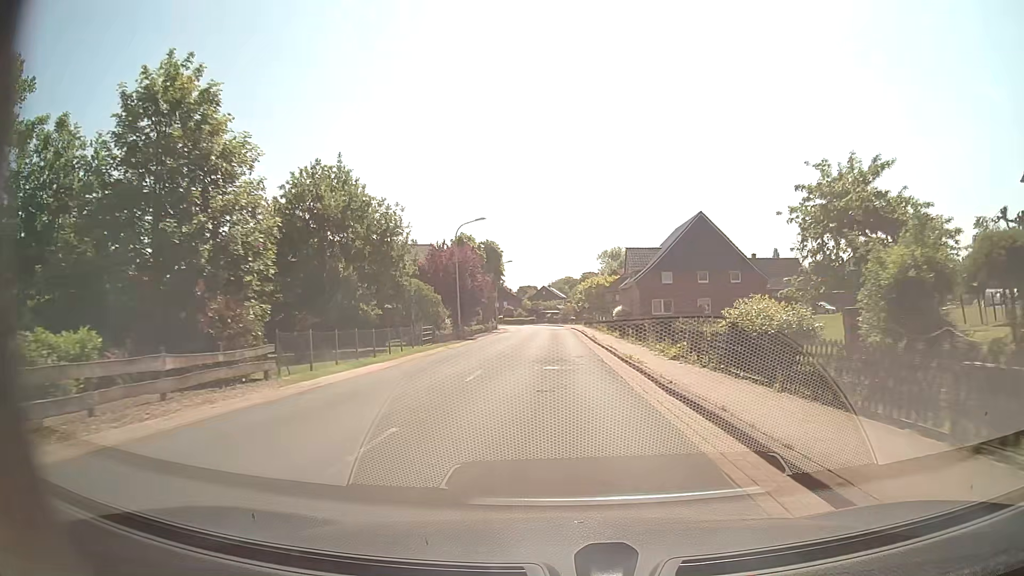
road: secondary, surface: asphalt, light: Day
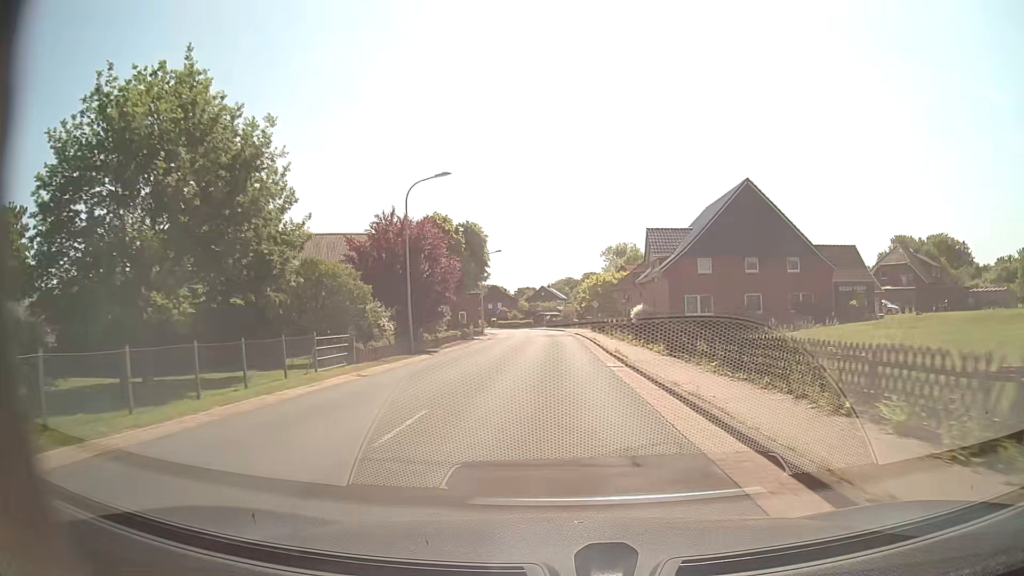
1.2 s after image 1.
(0.0, +16.2) m; 0°
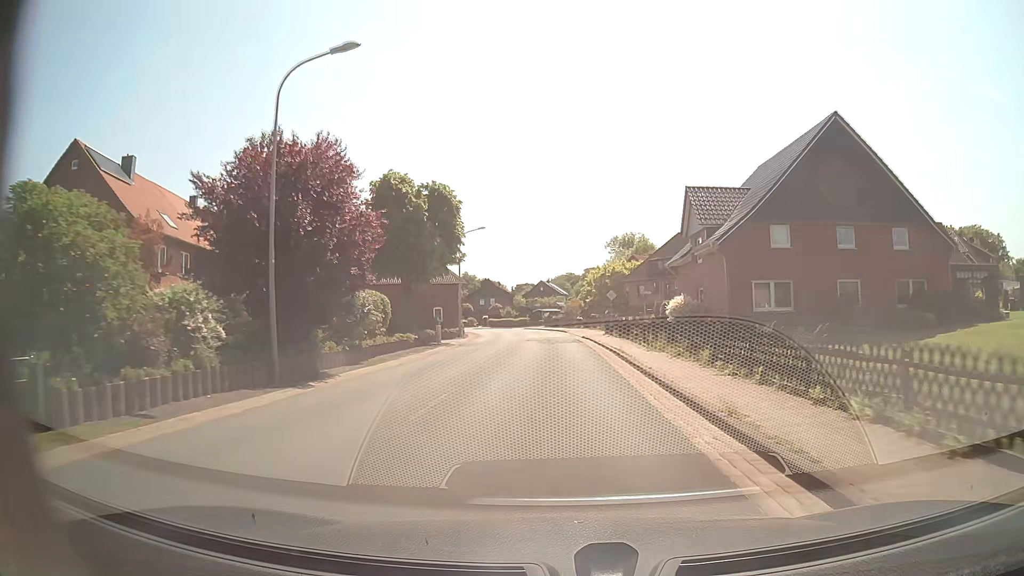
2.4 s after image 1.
(+0.1, +16.2) m; 0°
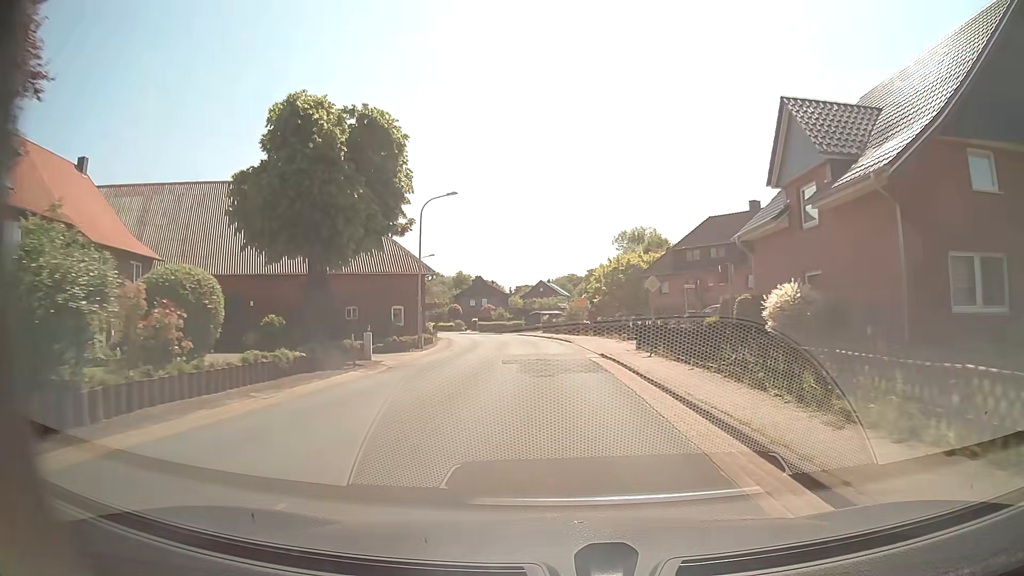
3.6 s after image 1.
(0.0, +16.2) m; 0°
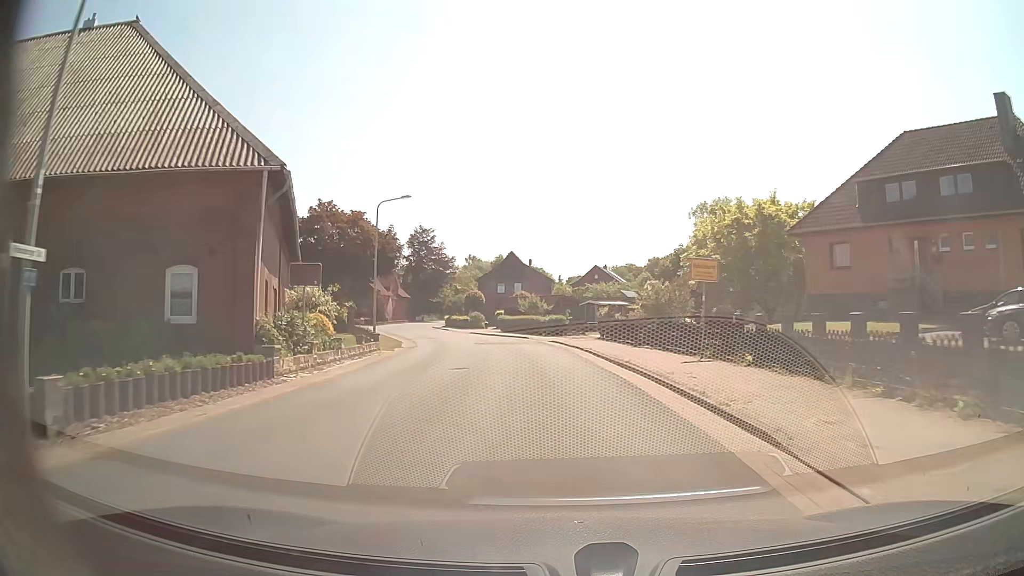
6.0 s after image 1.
(-0.8, +31.6) m; -4°
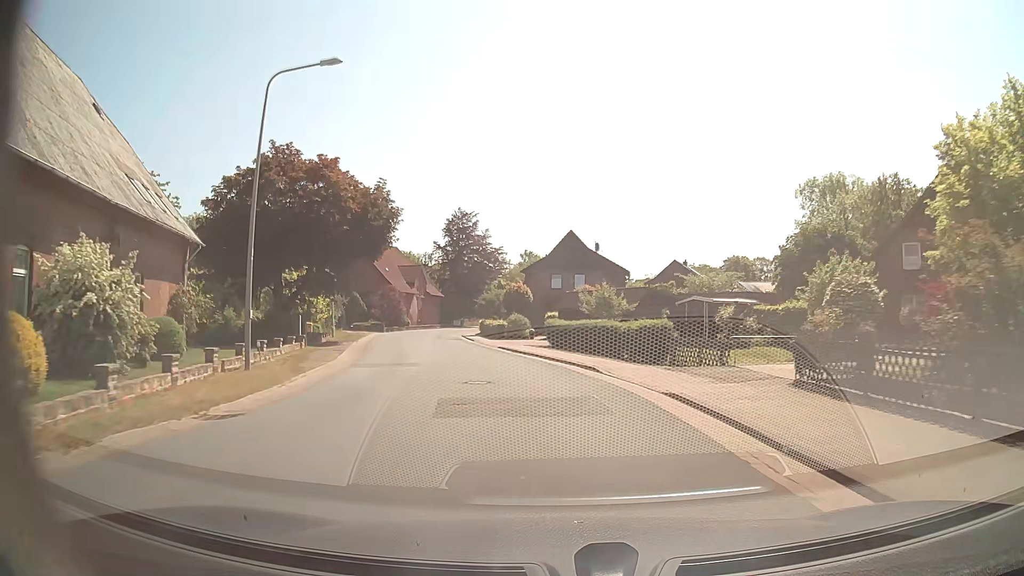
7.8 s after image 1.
(-1.1, +23.4) m; -5°
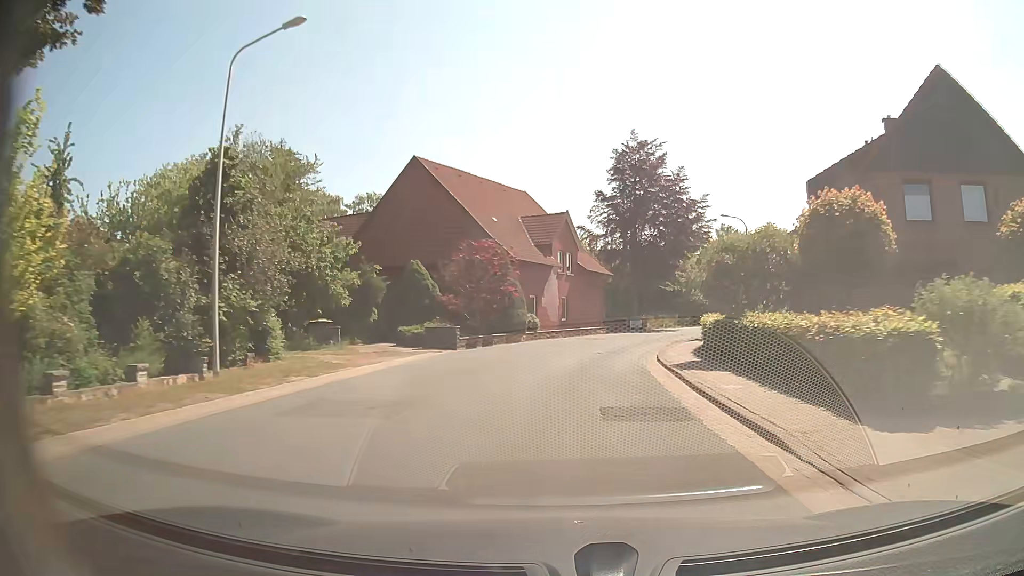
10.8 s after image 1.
(-5.9, +38.8) m; -15°
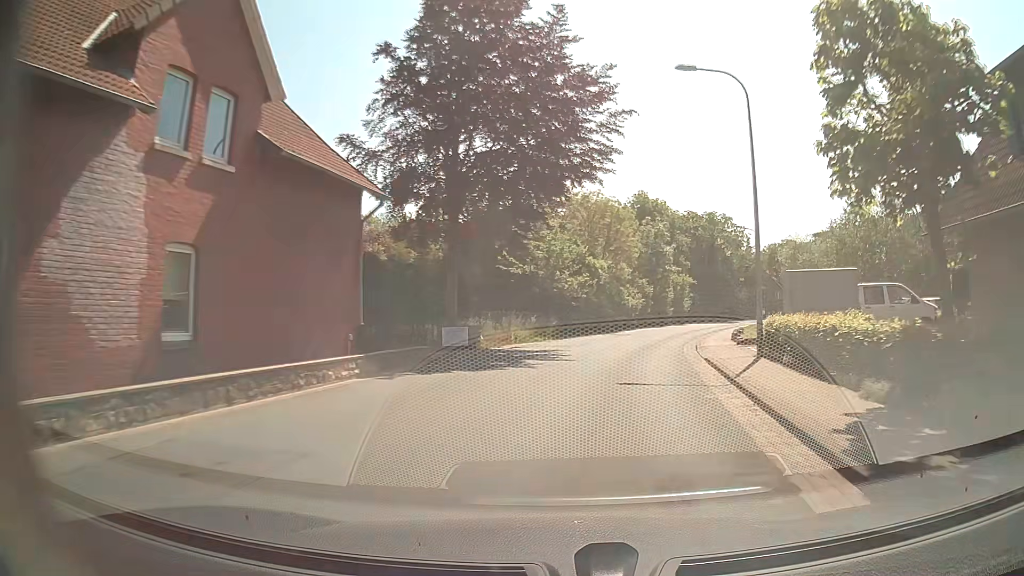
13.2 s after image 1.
(+3.2, +31.3) m; +15°
